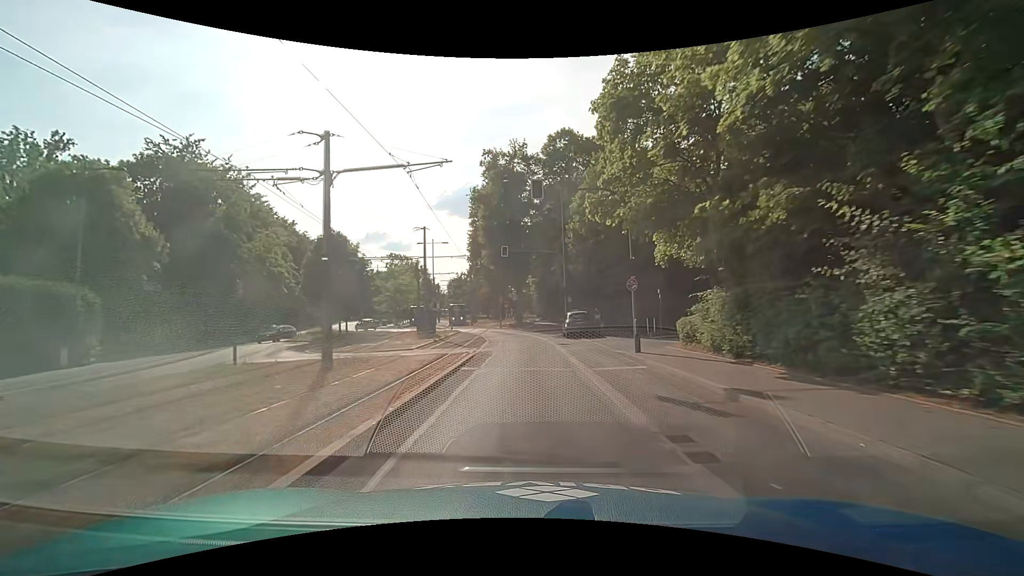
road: secondary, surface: asphalt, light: Day
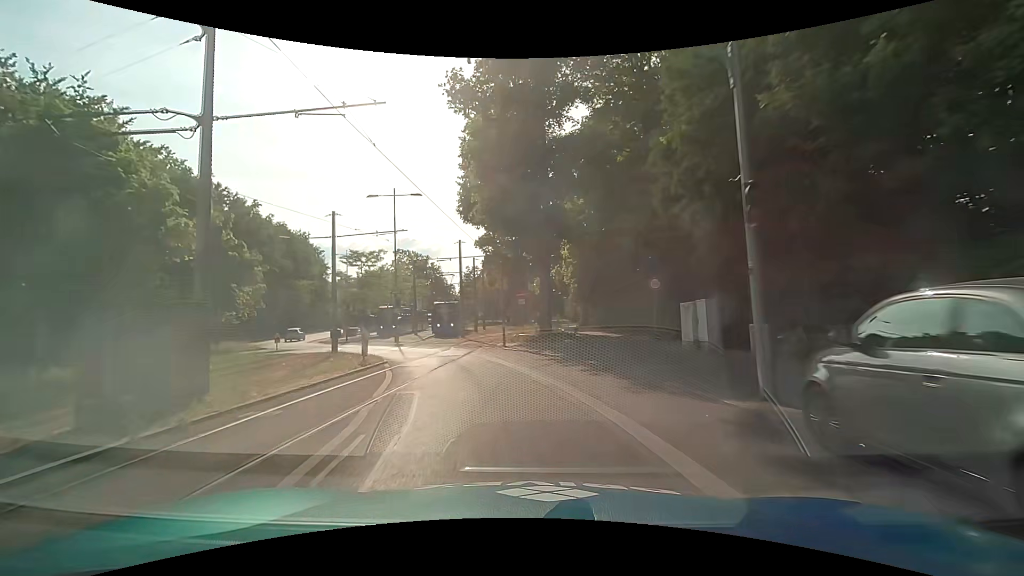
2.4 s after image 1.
(-0.1, +26.5) m; -4°
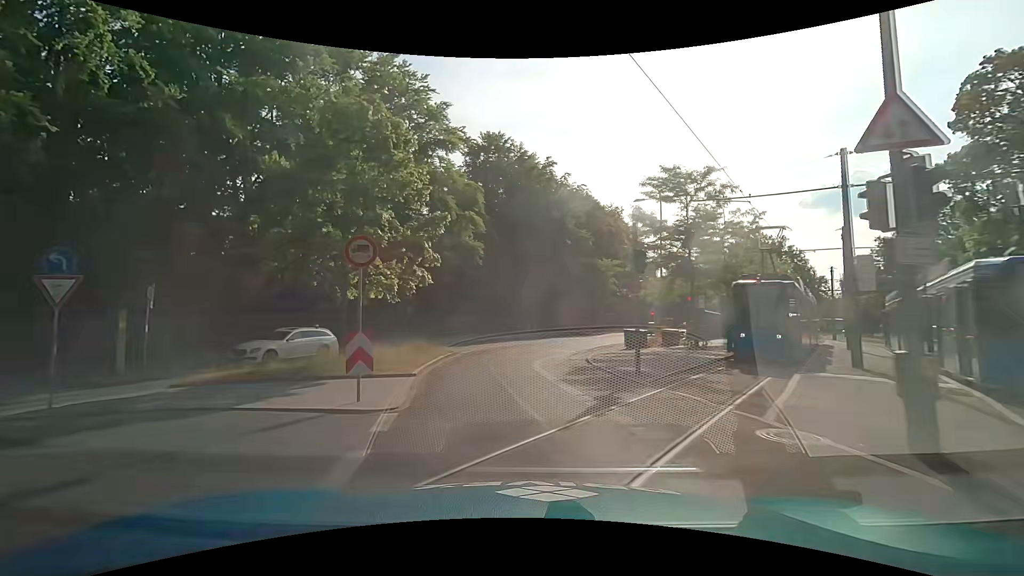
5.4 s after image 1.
(-7.7, +28.3) m; -35°
(-1, +10) (-1, +20) (+1, +30) (+5, +39) (+9, +48) (+13, +57) (+18, +66) (+22, +75) (+26, +84) (+30, +93) m
